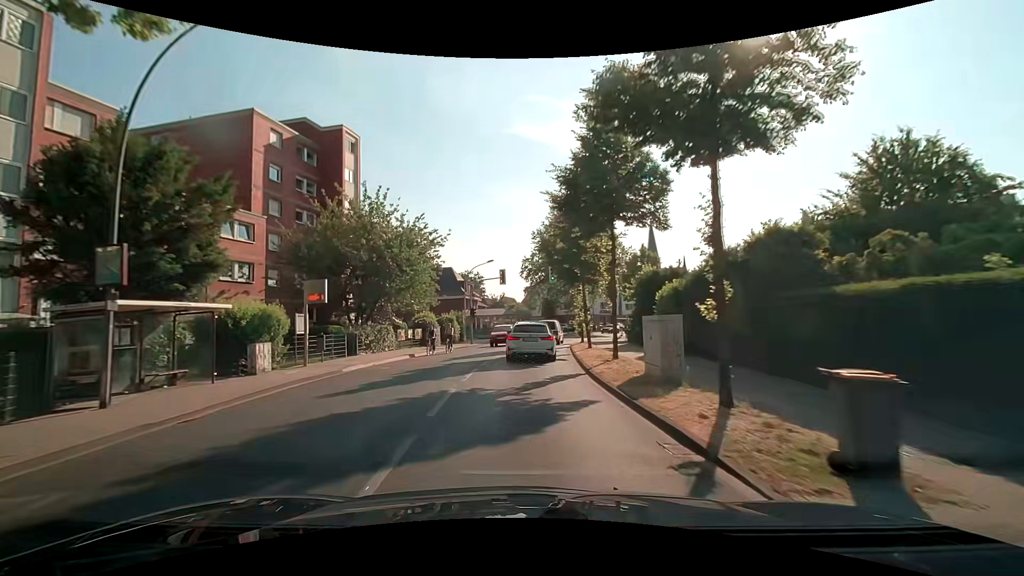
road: secondary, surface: asphalt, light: Day
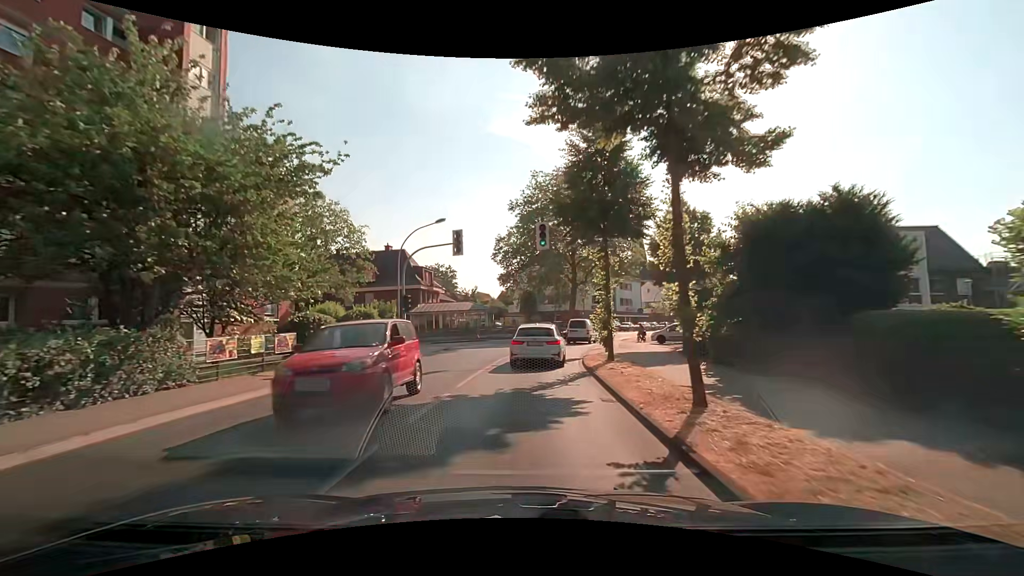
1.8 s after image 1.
(+0.3, +18.3) m; +3°
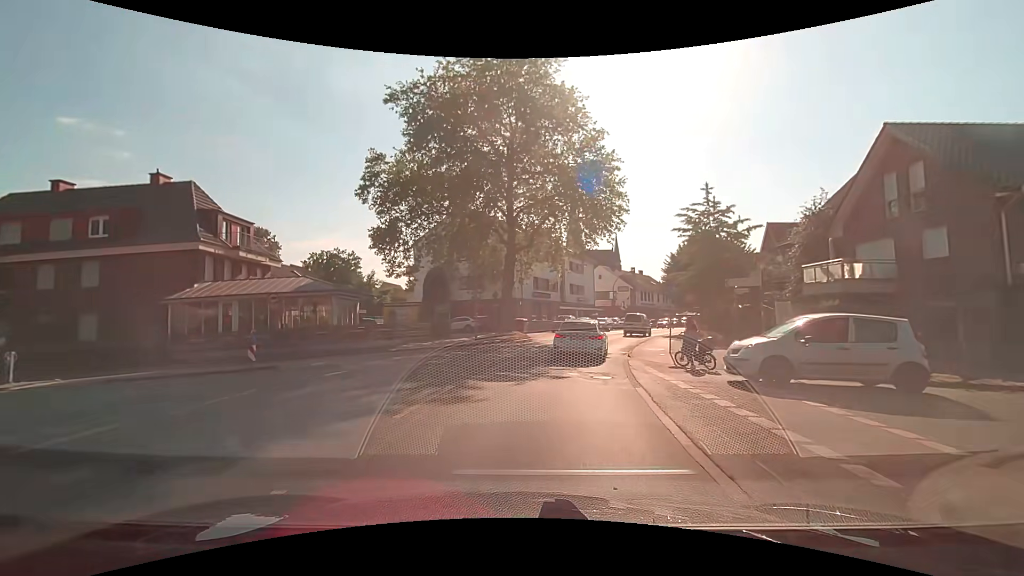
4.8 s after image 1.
(+1.6, +28.2) m; +8°
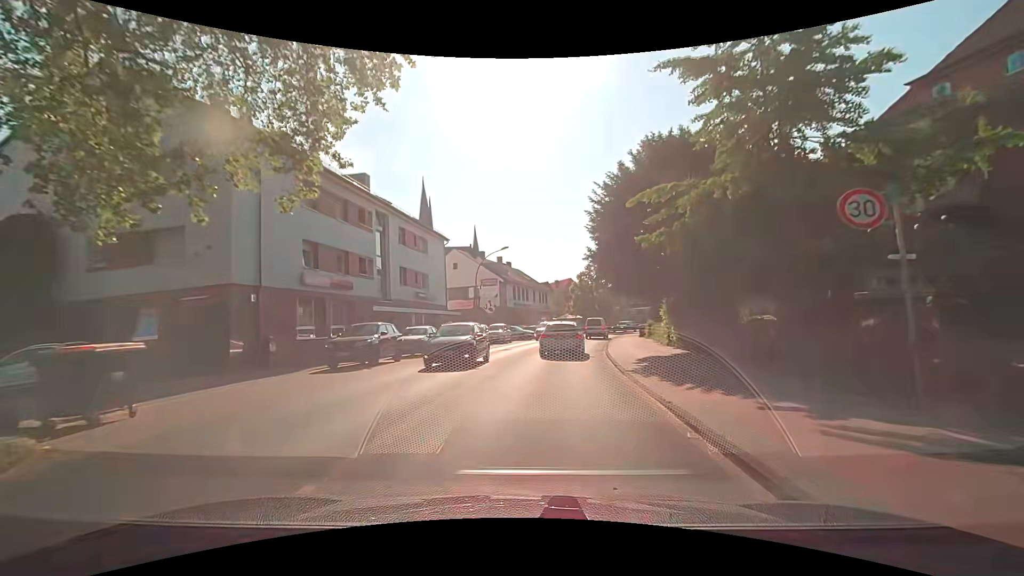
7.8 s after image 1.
(+4.1, +28.2) m; +16°
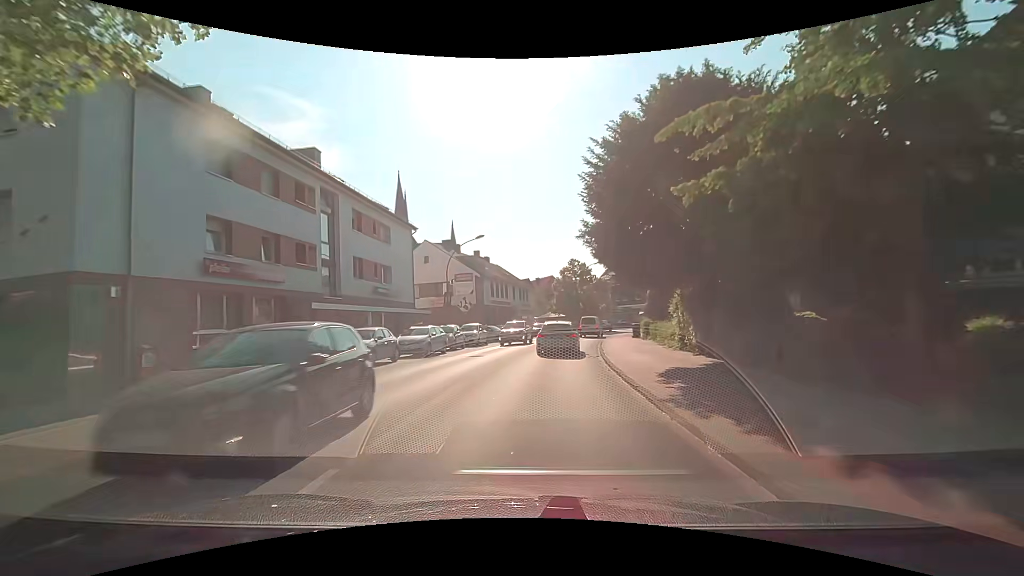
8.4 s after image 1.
(+0.1, +5.3) m; +3°
(0, +10) (+1, +20) (+2, +30) (+4, +40) (+6, +50) (+9, +59) (+14, +67) (+22, +74) (+31, +78) (+40, +81) m
